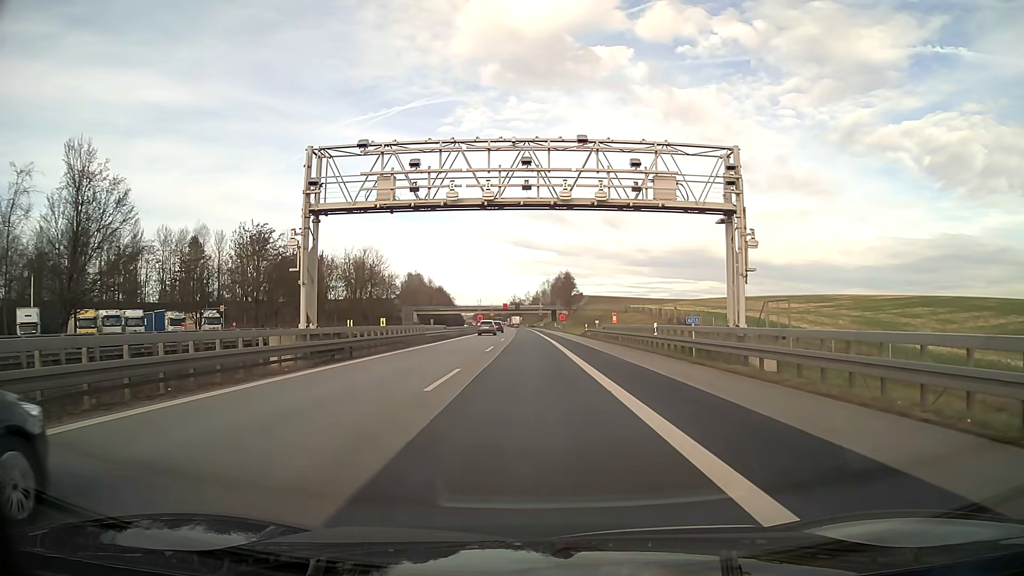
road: motorway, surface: asphalt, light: Day
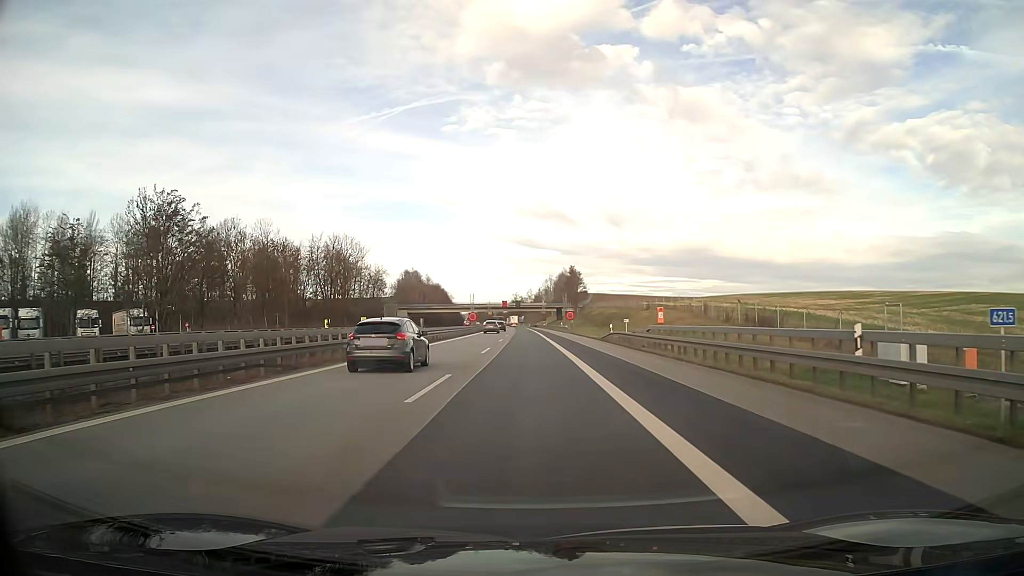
(-0.1, +19.9) m; 0°
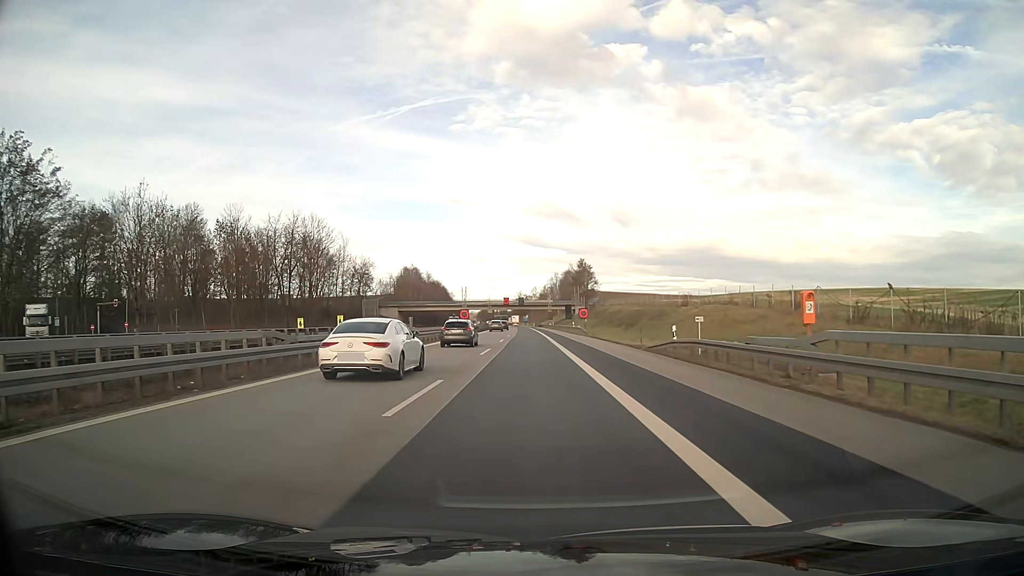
(0.0, +19.9) m; 0°
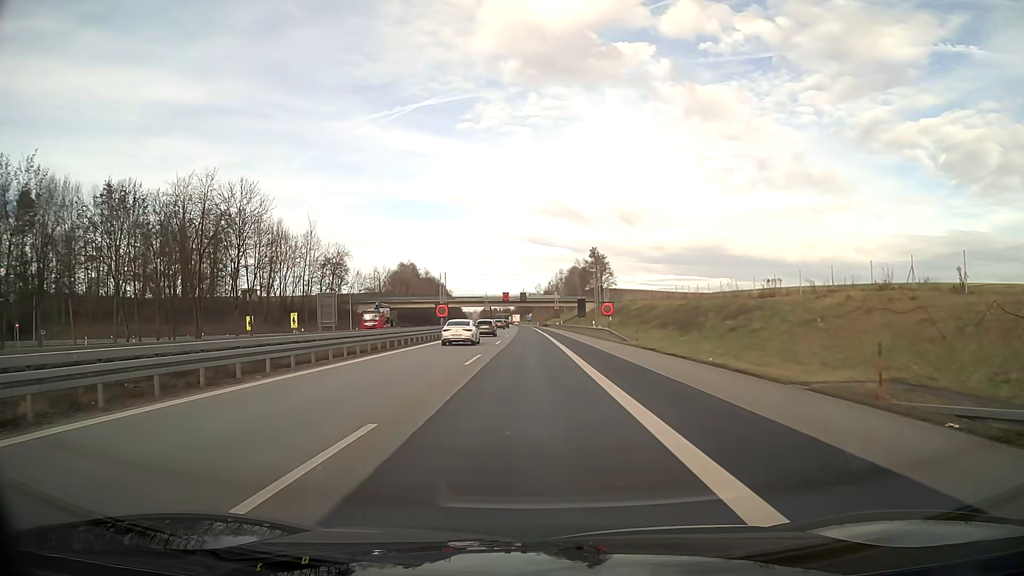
(-0.1, +25.0) m; 0°
(0, +10) (0, +20) (0, +30) (0, +40) (0, +50) (0, +60) (0, +70) (0, +80) (0, +90) (-1, +100) m
